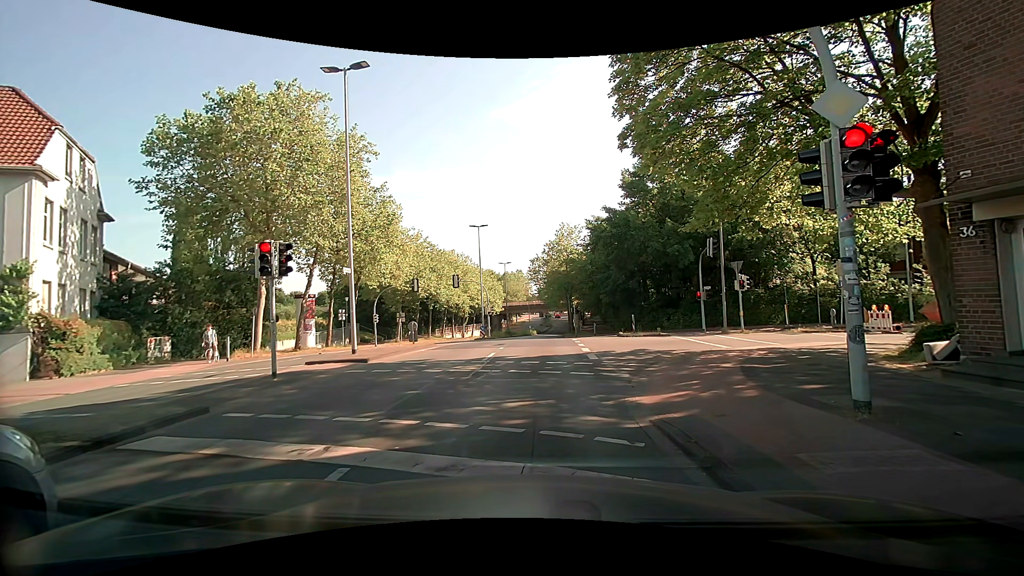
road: tertiary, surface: asphalt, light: Day
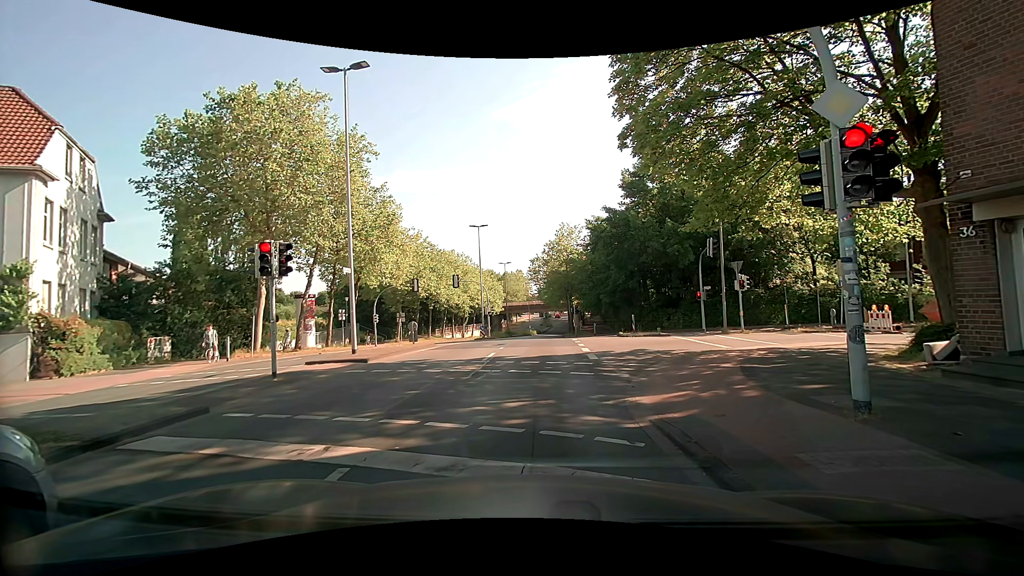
(0.0, 0.0) m; 0°
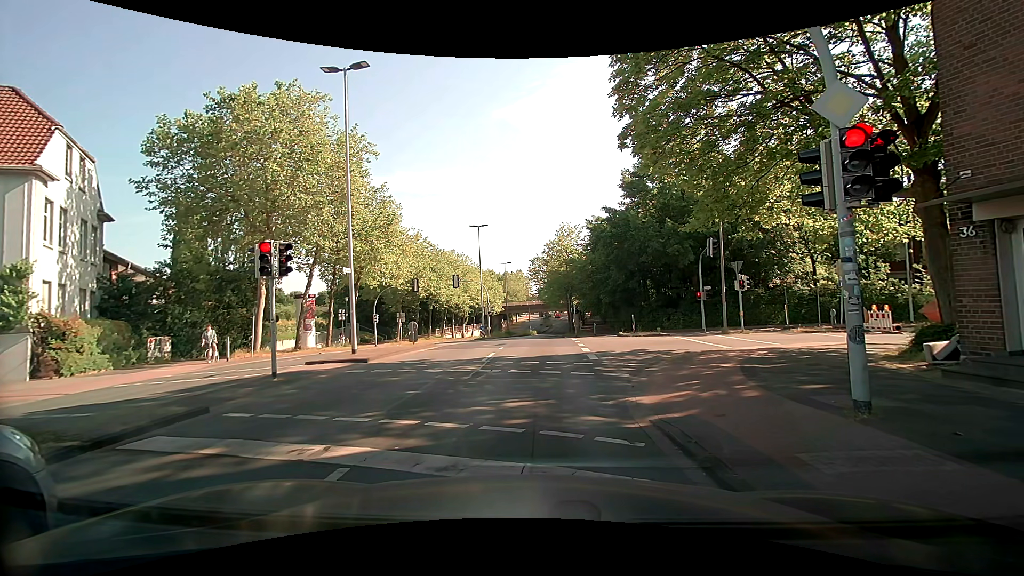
(0.0, 0.0) m; 0°
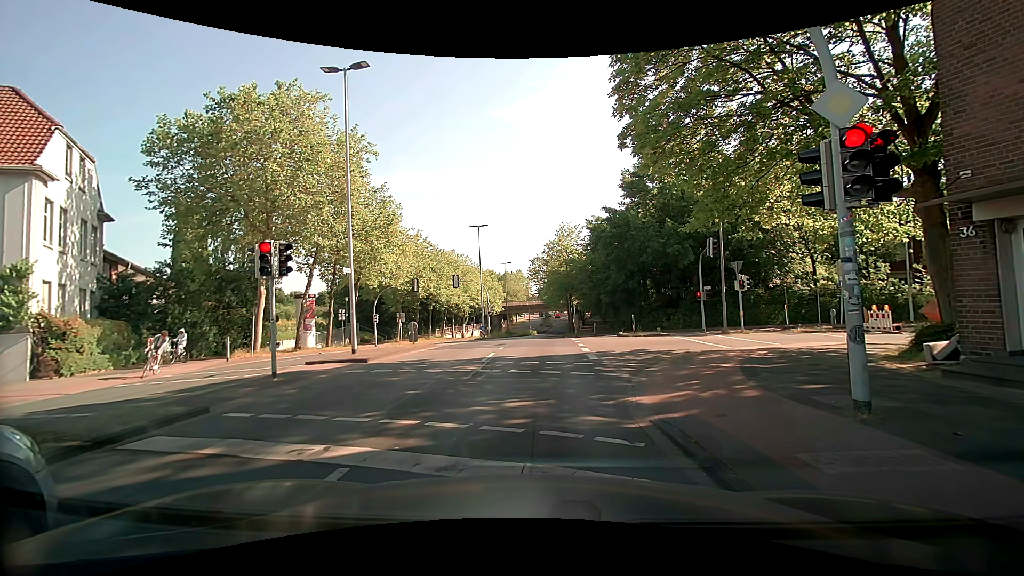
(0.0, 0.0) m; 0°
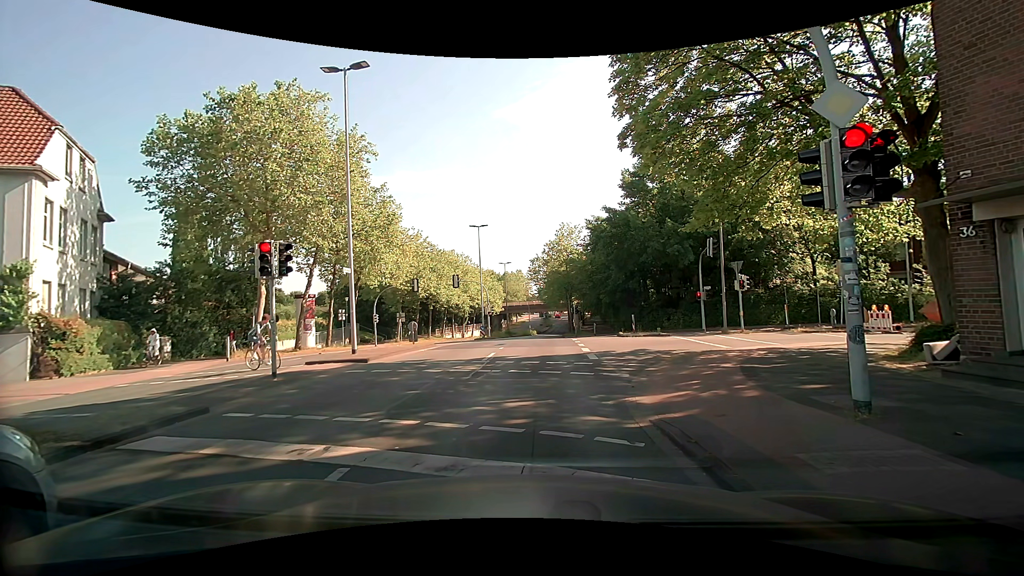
(0.0, 0.0) m; 0°
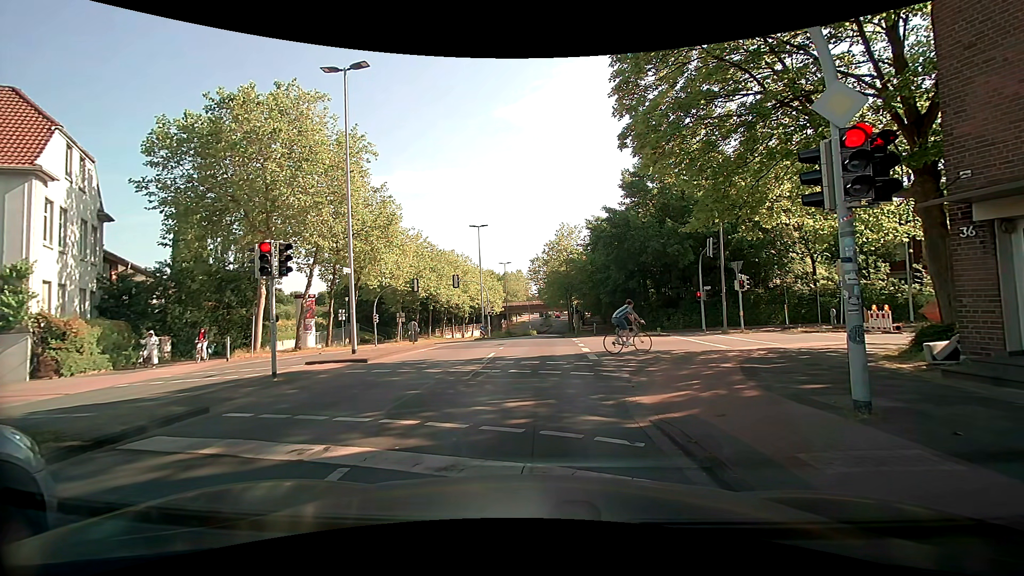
(0.0, 0.0) m; 0°
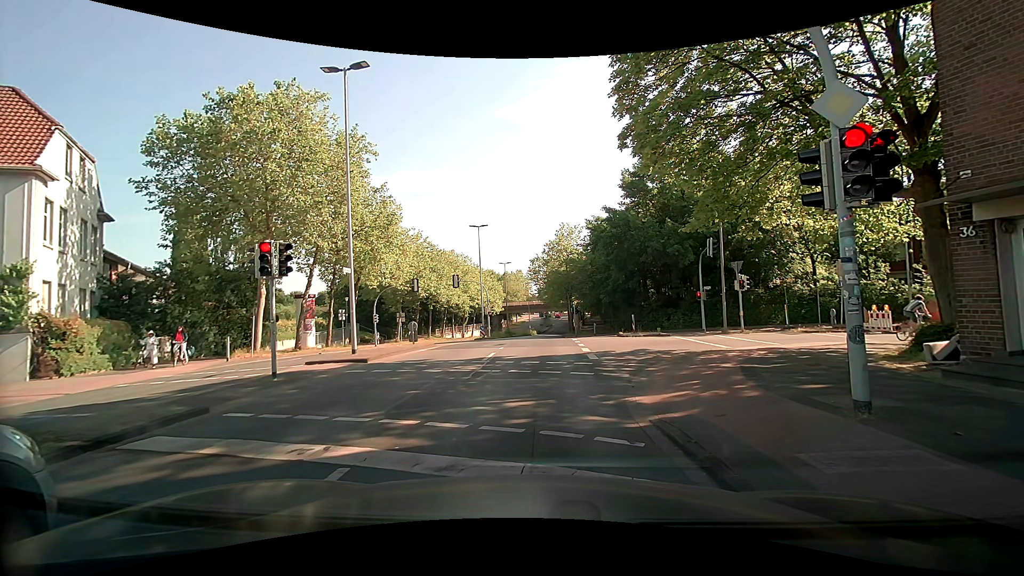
(0.0, 0.0) m; 0°
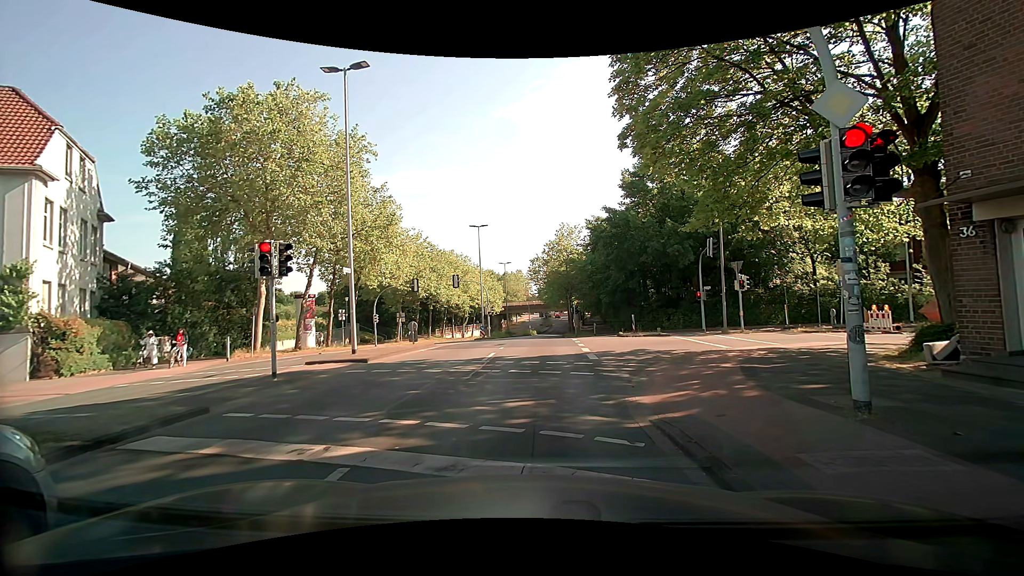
(0.0, 0.0) m; 0°
